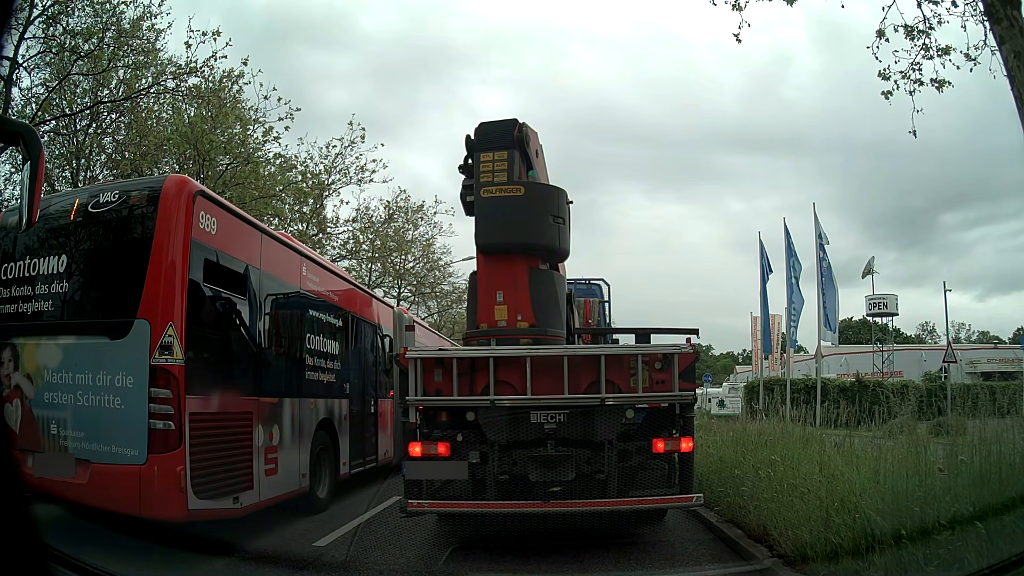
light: Day
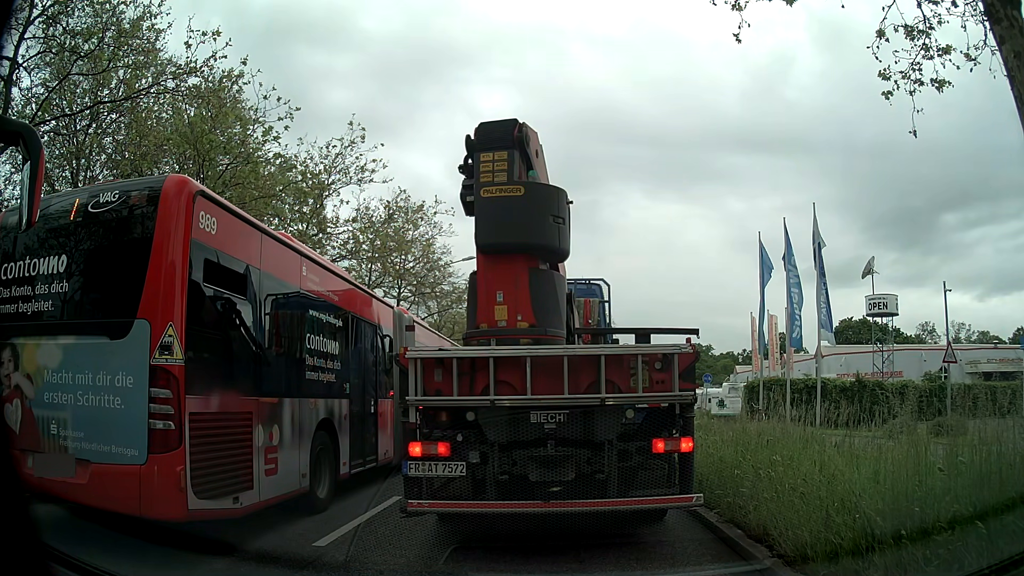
(0.0, 0.0) m; 0°
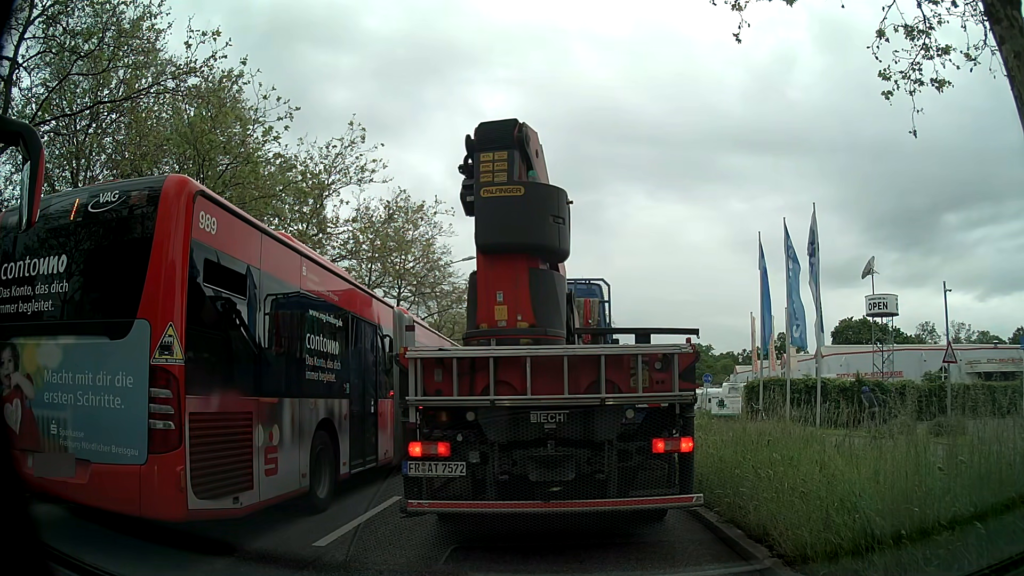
(0.0, 0.0) m; 0°
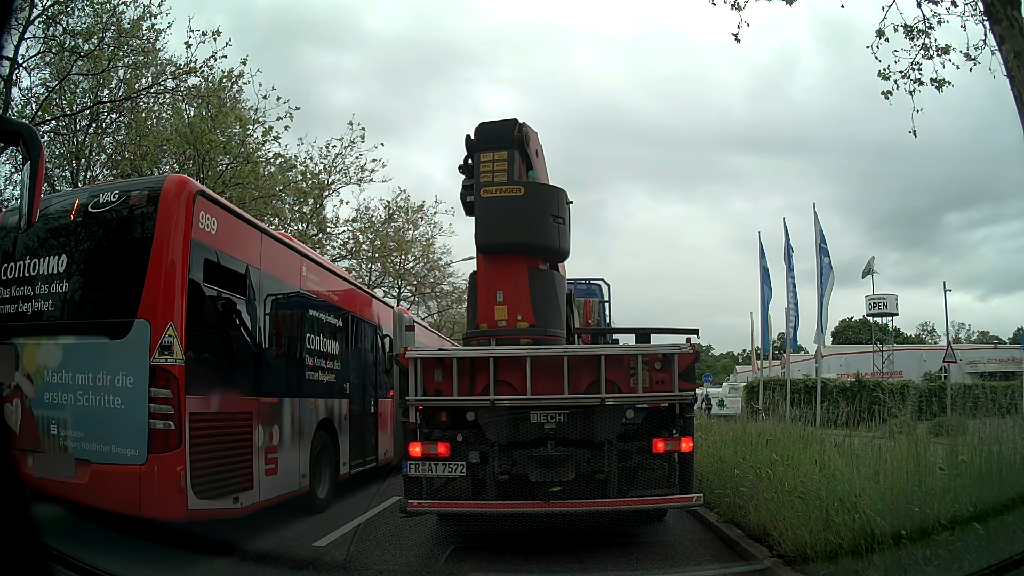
(0.0, 0.0) m; 0°
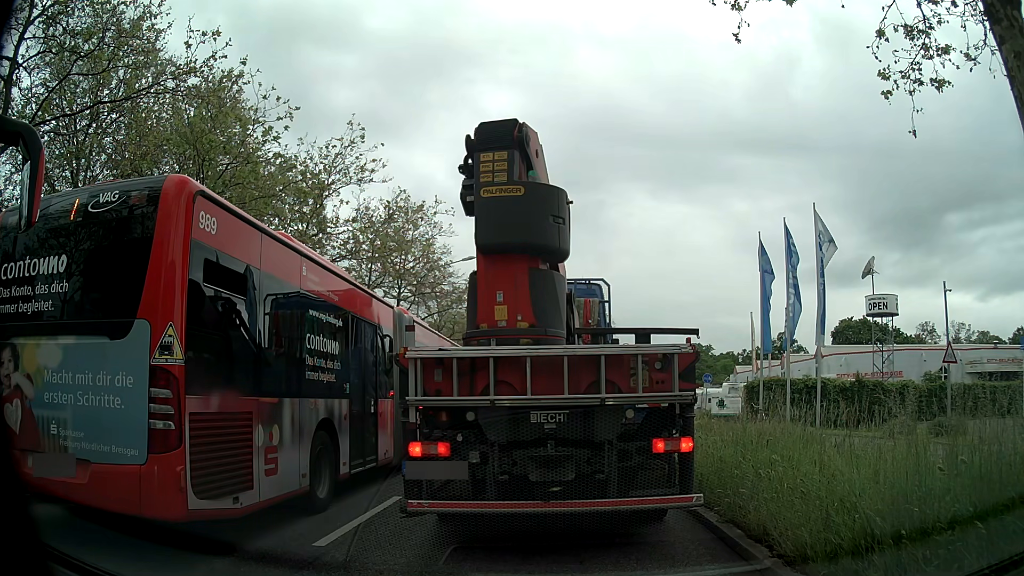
(0.0, 0.0) m; 0°
